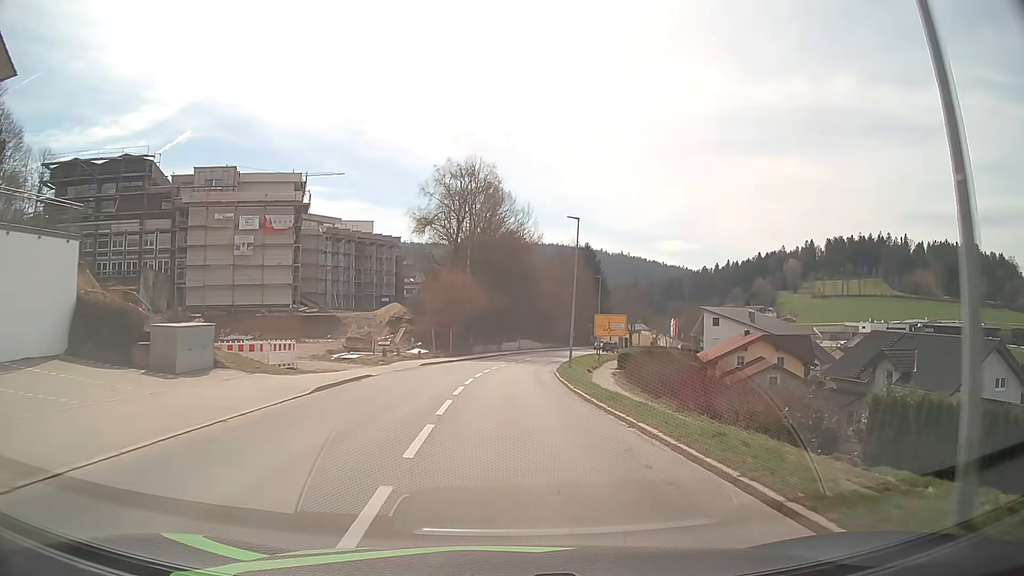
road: tertiary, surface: asphalt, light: Day
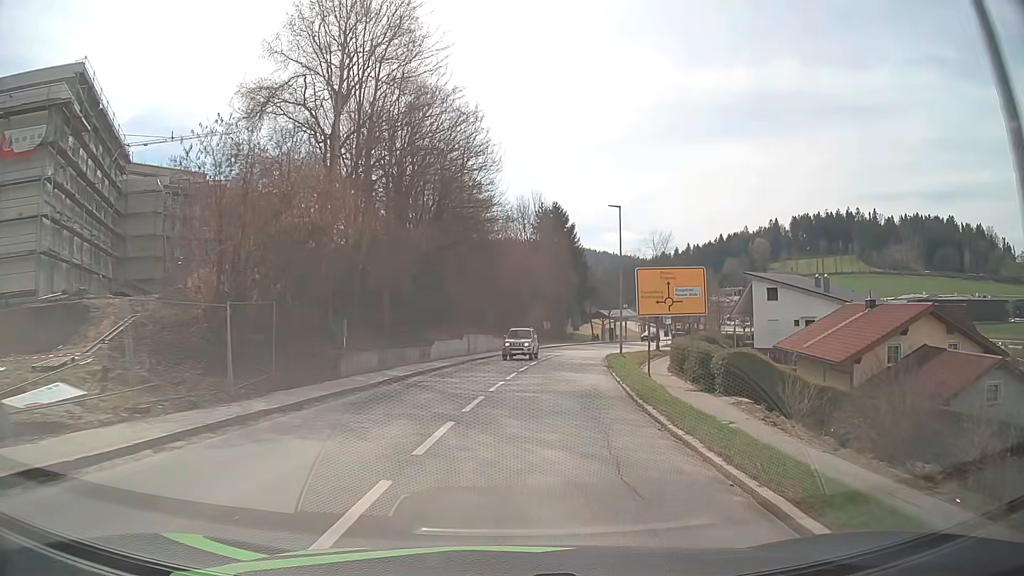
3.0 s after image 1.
(+0.5, +35.9) m; +4°
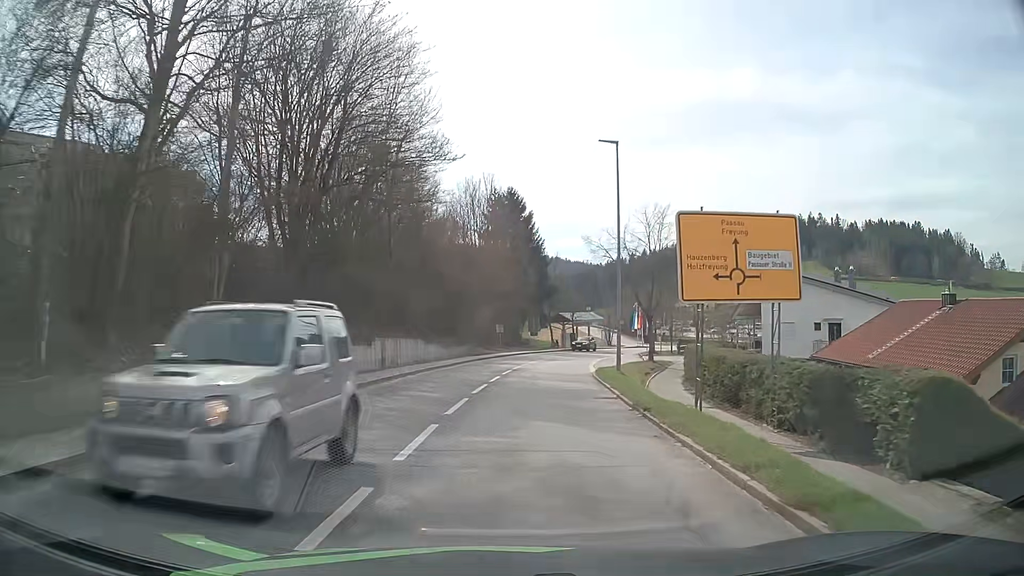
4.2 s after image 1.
(+0.6, +13.9) m; +4°
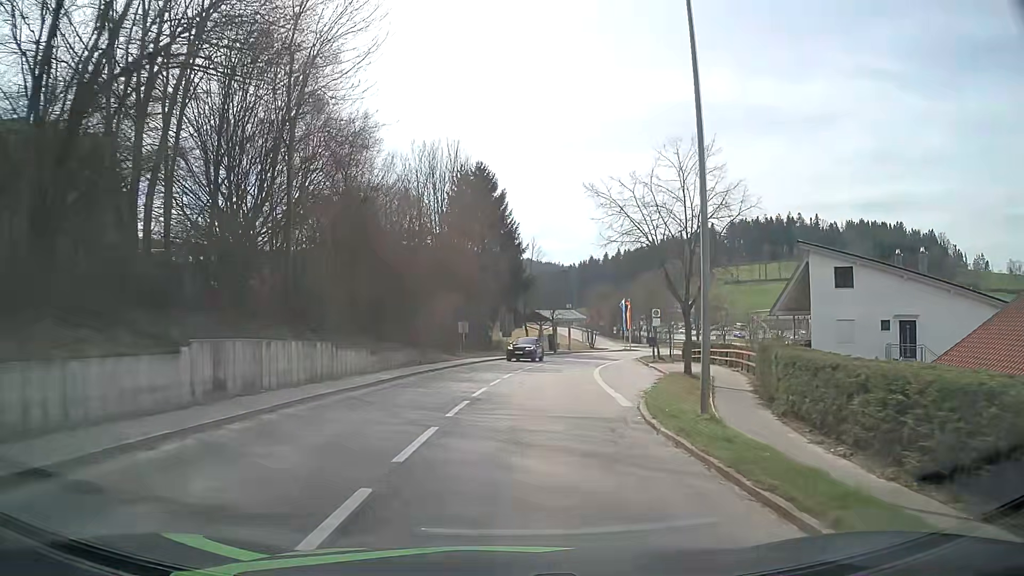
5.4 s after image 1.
(+0.3, +13.5) m; +3°
(0, +10) (+1, +20) (+2, +30) (+3, +40) (+5, +50) (+8, +59) (+12, +68) (+16, +77) (+22, +86) (+28, +94) m
